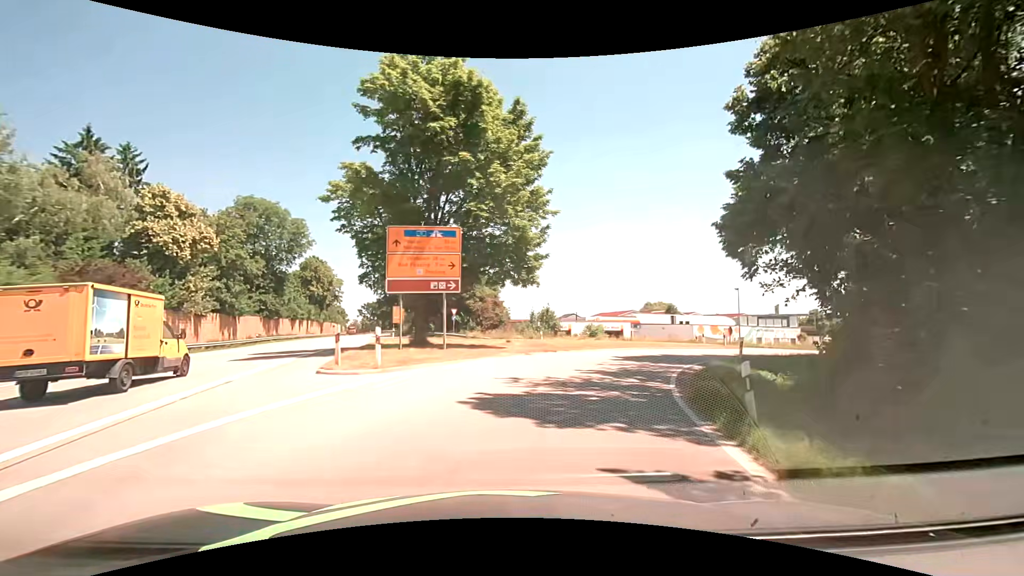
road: primary_link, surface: asphalt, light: Day
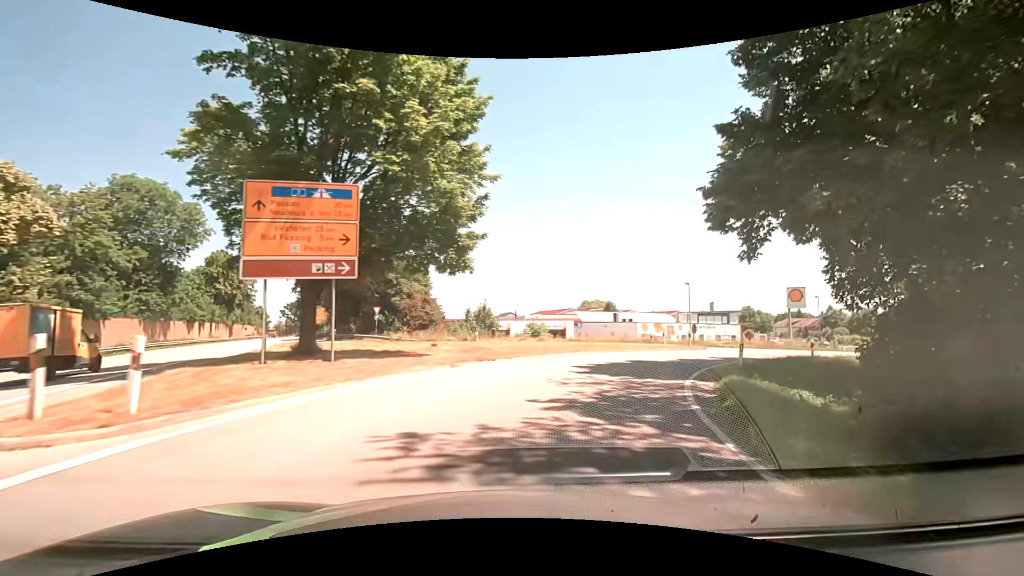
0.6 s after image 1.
(+0.3, +6.4) m; +6°
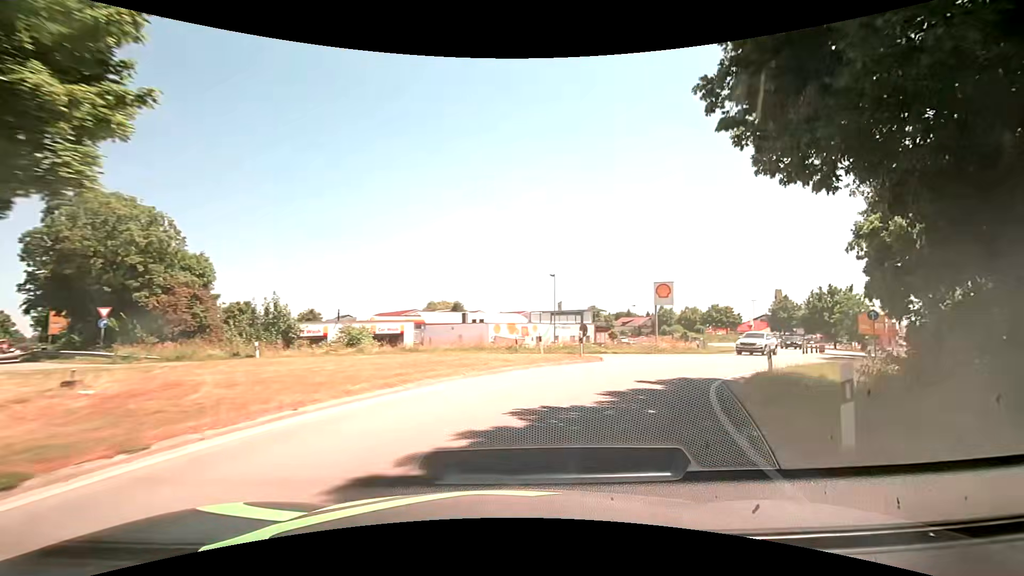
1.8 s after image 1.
(+1.6, +11.8) m; +17°
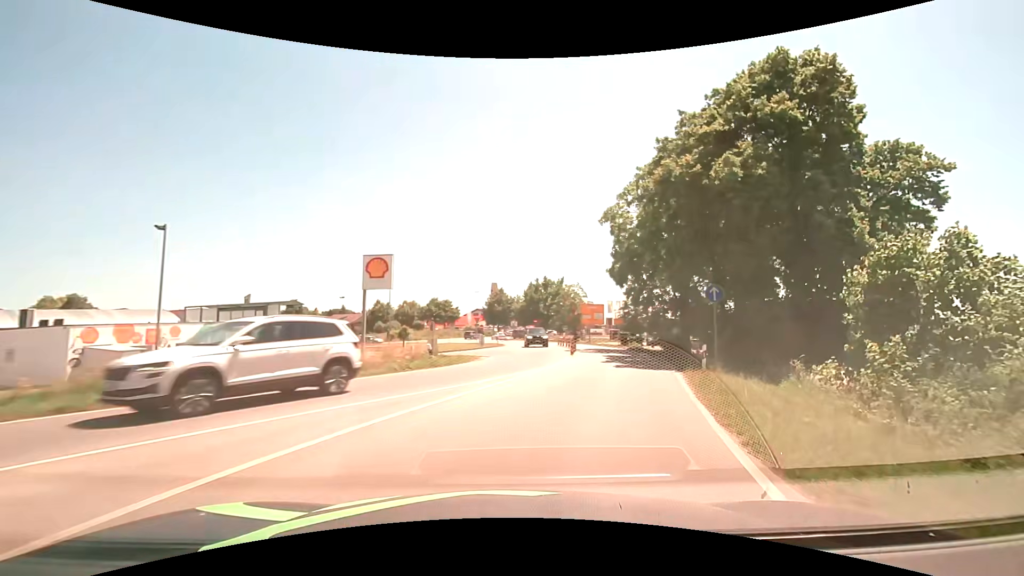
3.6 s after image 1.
(+4.6, +16.8) m; +32°
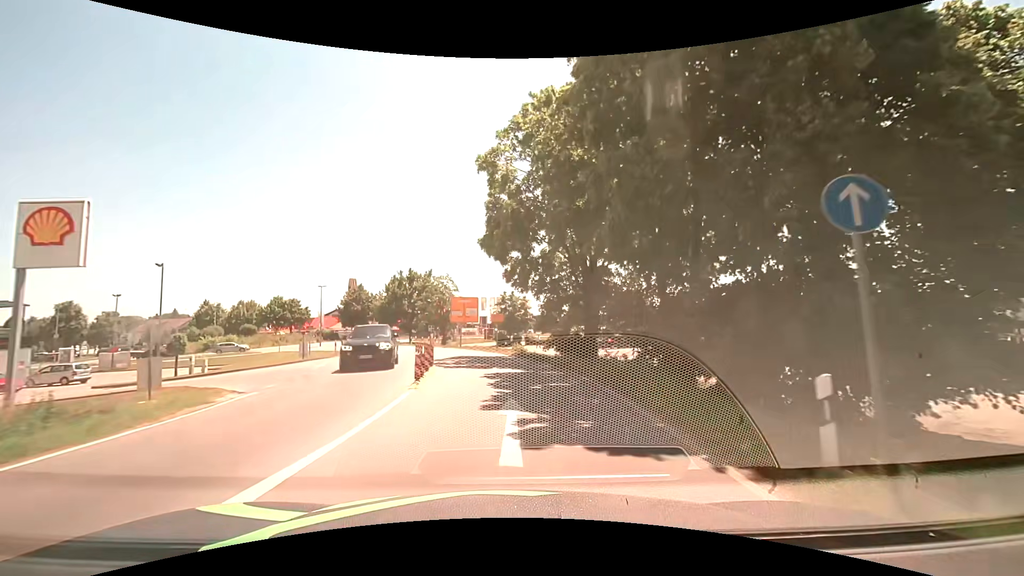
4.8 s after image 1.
(+1.9, +12.7) m; +15°
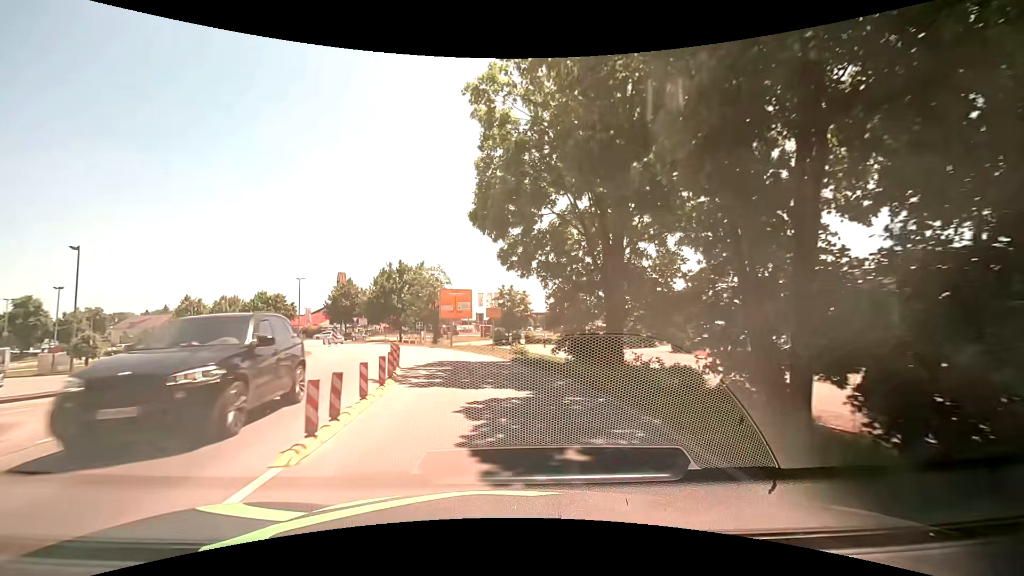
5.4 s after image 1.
(+0.1, +6.7) m; +1°
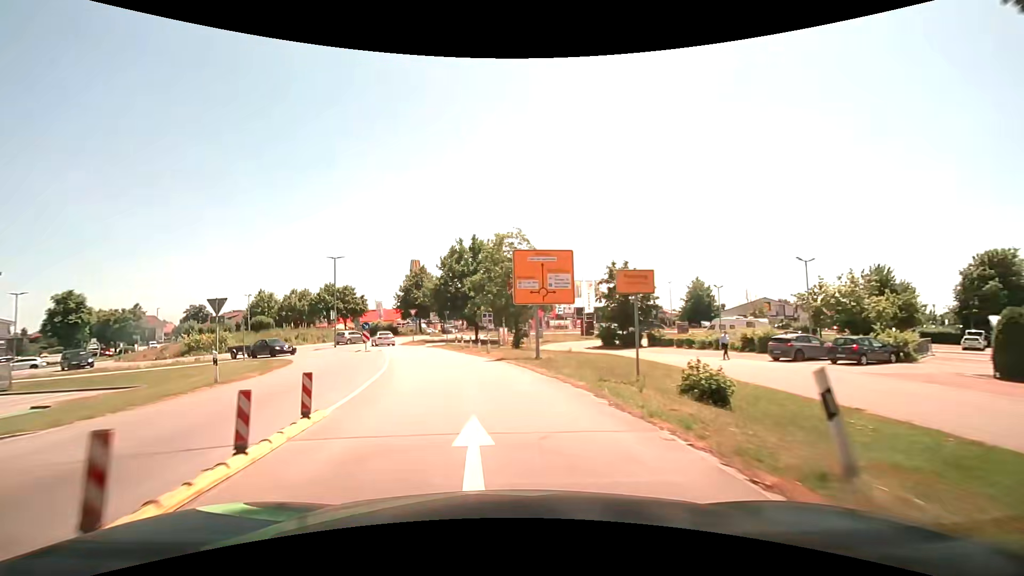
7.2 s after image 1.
(-1.5, +20.4) m; -10°
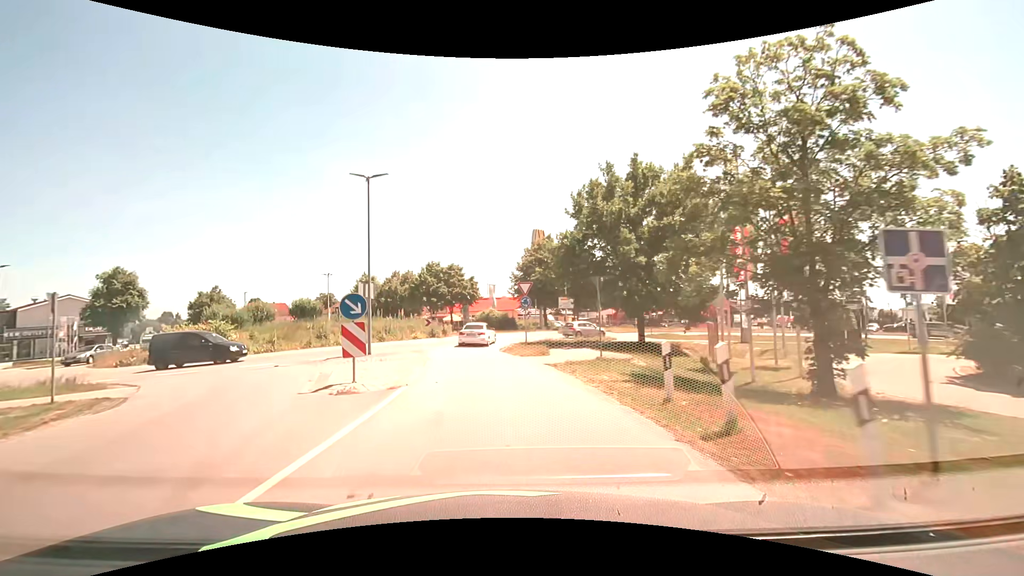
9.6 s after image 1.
(-3.6, +25.5) m; -15°
(0, +10) (-1, +20) (-3, +30) (0, +40) (+6, +47) (+15, +51) (+25, +51) (+35, +50) (+45, +48) (+55, +46) m
